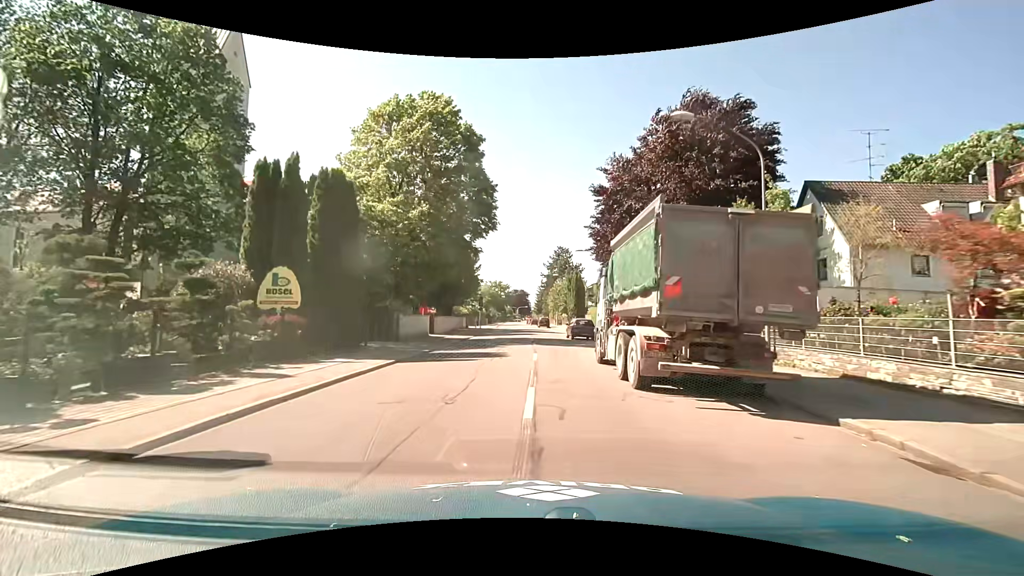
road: secondary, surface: asphalt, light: Day
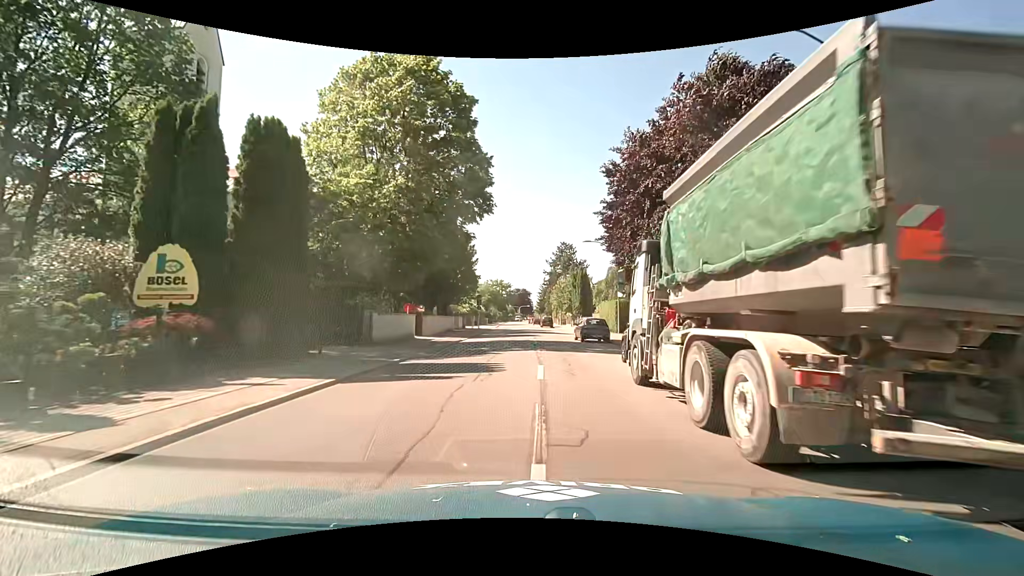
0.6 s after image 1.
(-0.1, +5.2) m; -1°
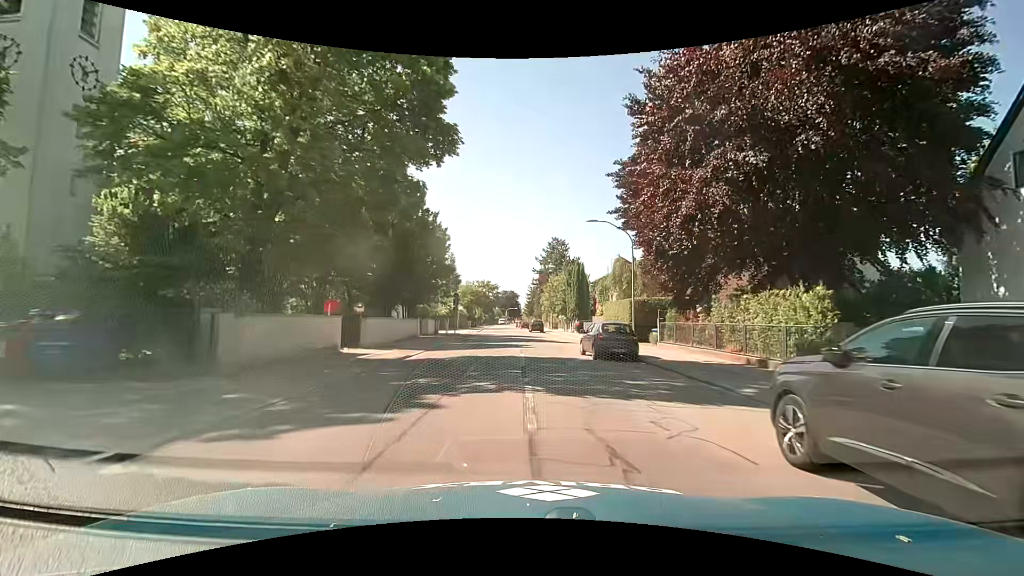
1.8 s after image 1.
(+0.1, +10.7) m; +1°
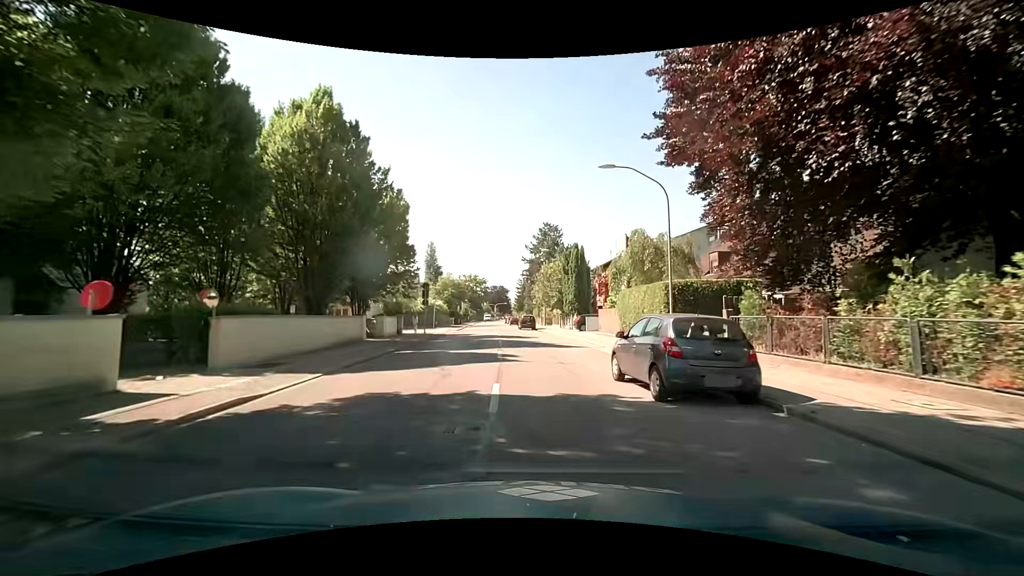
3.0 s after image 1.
(+0.2, +10.7) m; +1°
(0, +10) (0, +20) (-1, +30) (-2, +40) (-3, +50) (-3, +60) (-4, +70) (-5, +80) (-6, +90) (-7, +100) m
